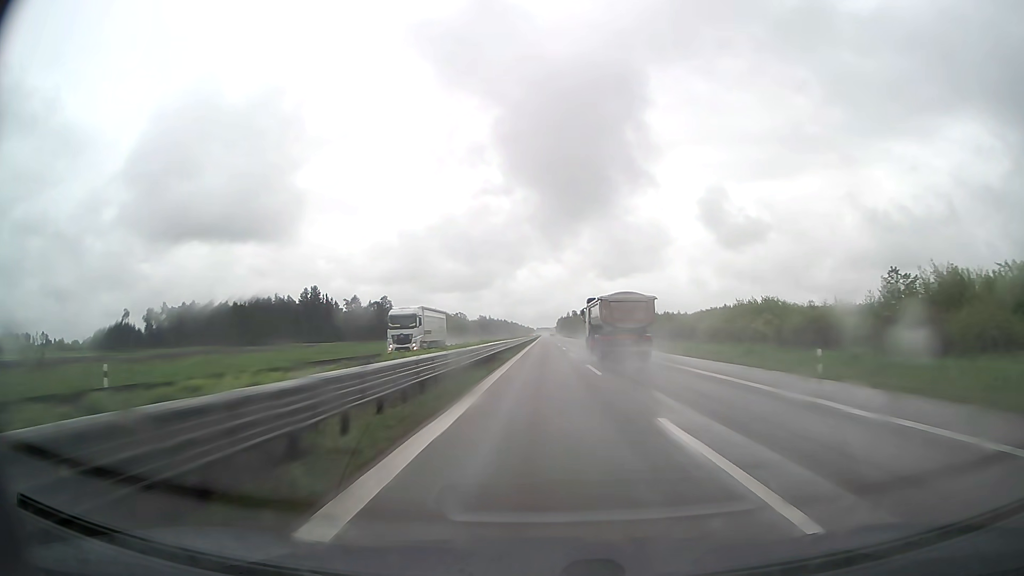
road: trunk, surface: asphalt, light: Day
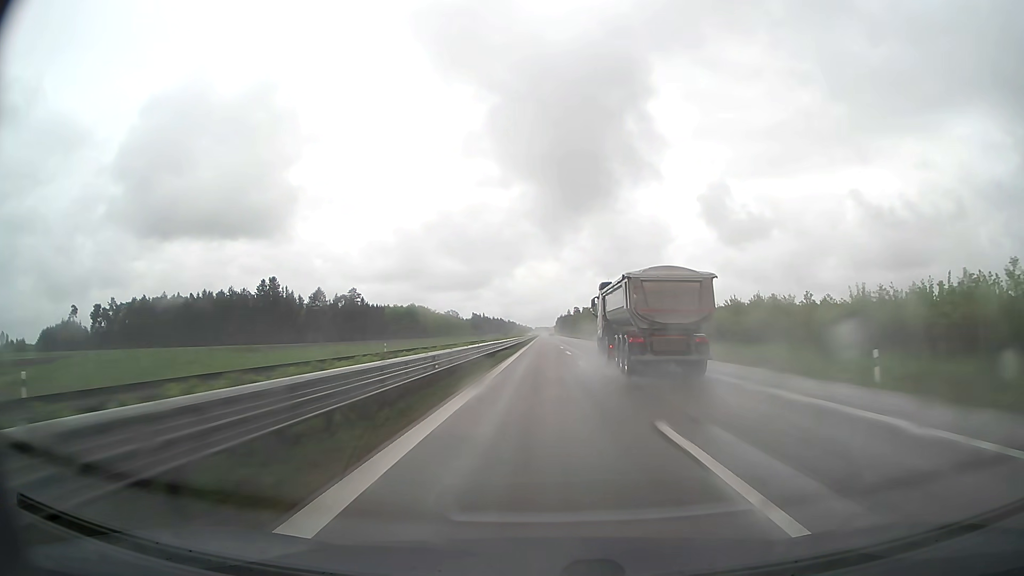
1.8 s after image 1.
(+0.1, +54.5) m; 0°
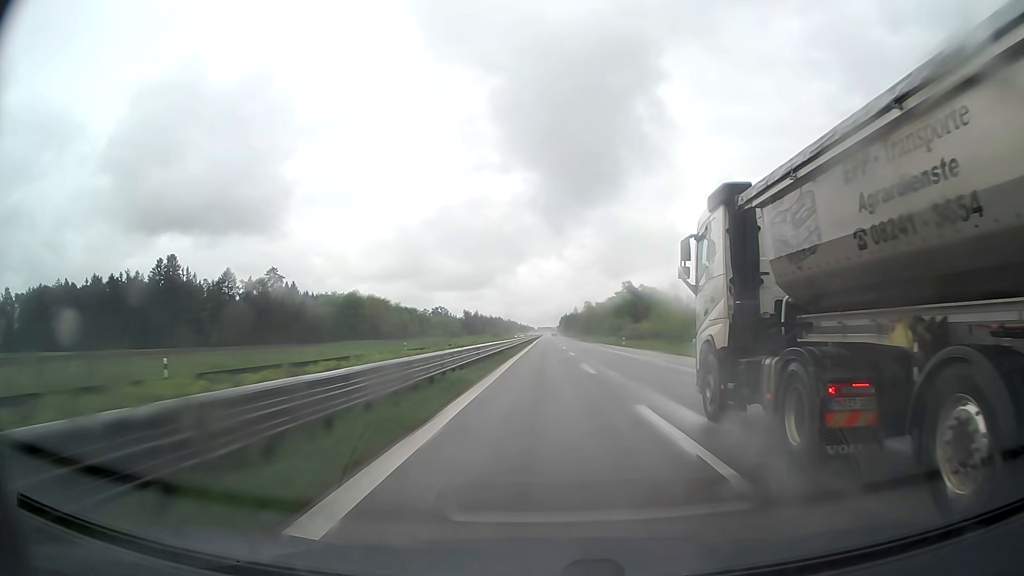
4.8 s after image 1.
(-0.2, +90.7) m; 0°
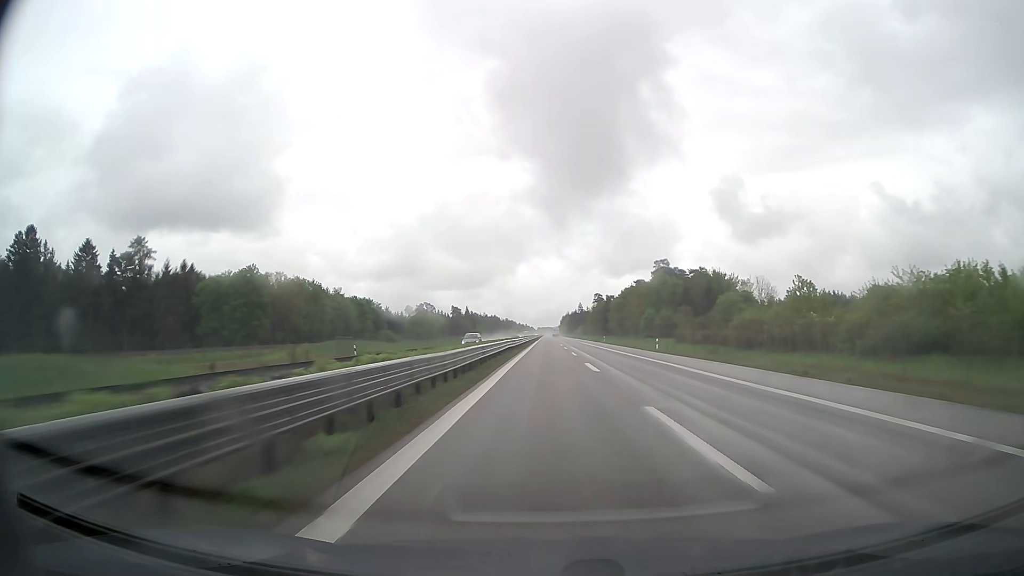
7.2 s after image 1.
(0.0, +72.4) m; 0°
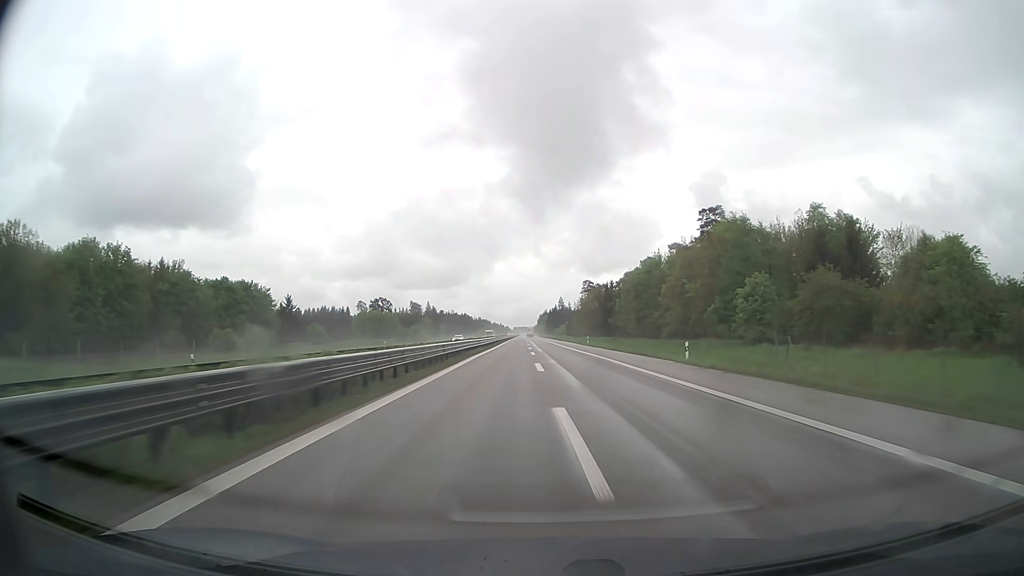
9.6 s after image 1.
(+1.4, +72.4) m; +2°
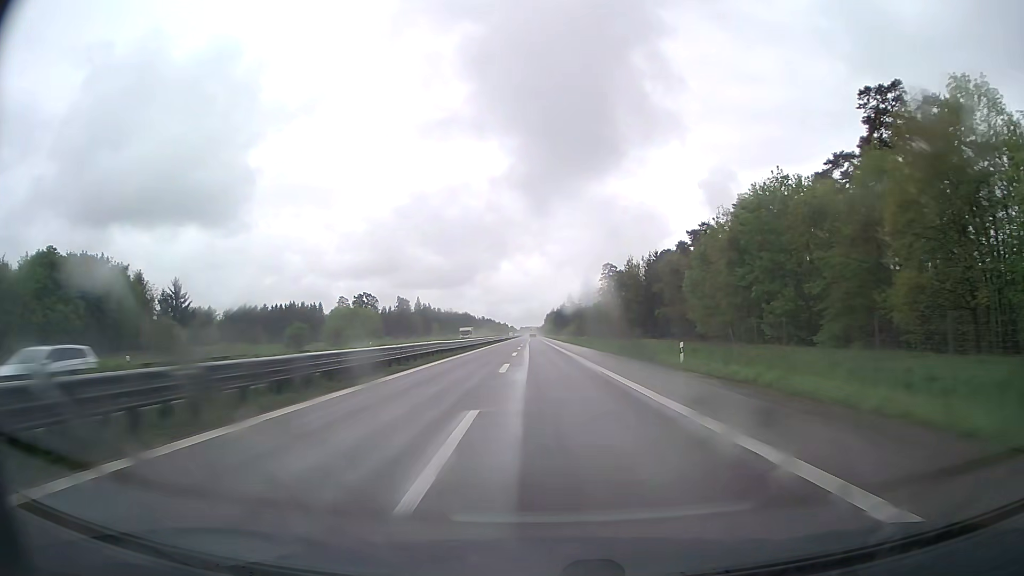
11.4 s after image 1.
(-0.1, +54.5) m; -1°
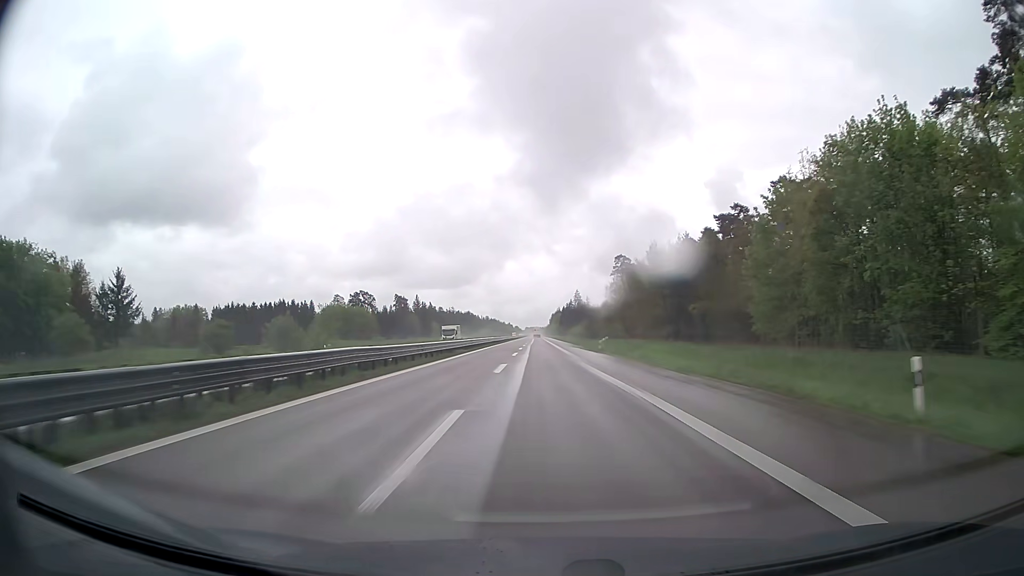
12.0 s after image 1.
(-0.1, +18.2) m; 0°
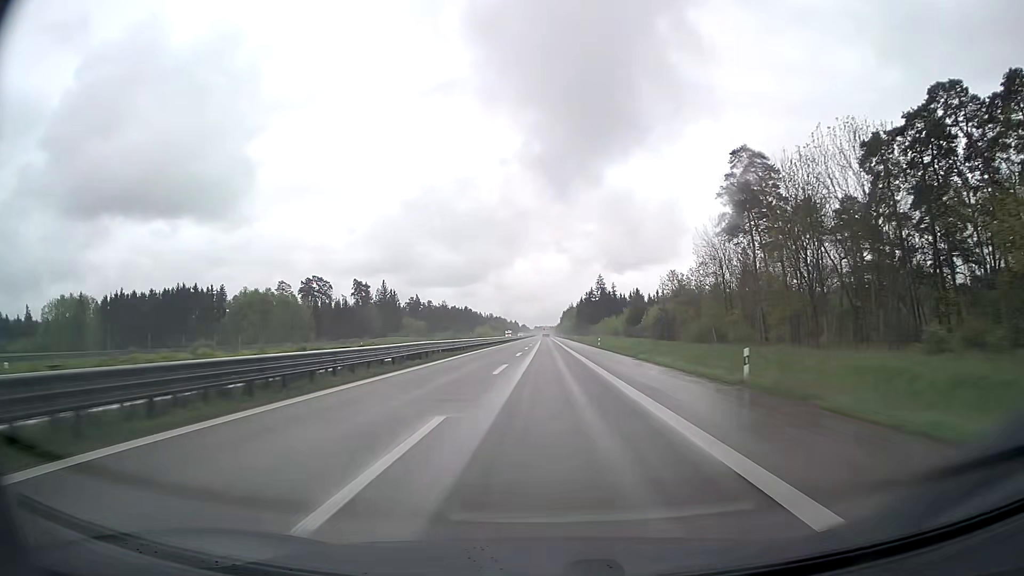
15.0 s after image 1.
(-1.0, +91.2) m; -1°
(0, +10) (0, +20) (0, +30) (0, +40) (0, +50) (0, +60) (0, +70) (0, +80) (0, +90) (0, +100) m
